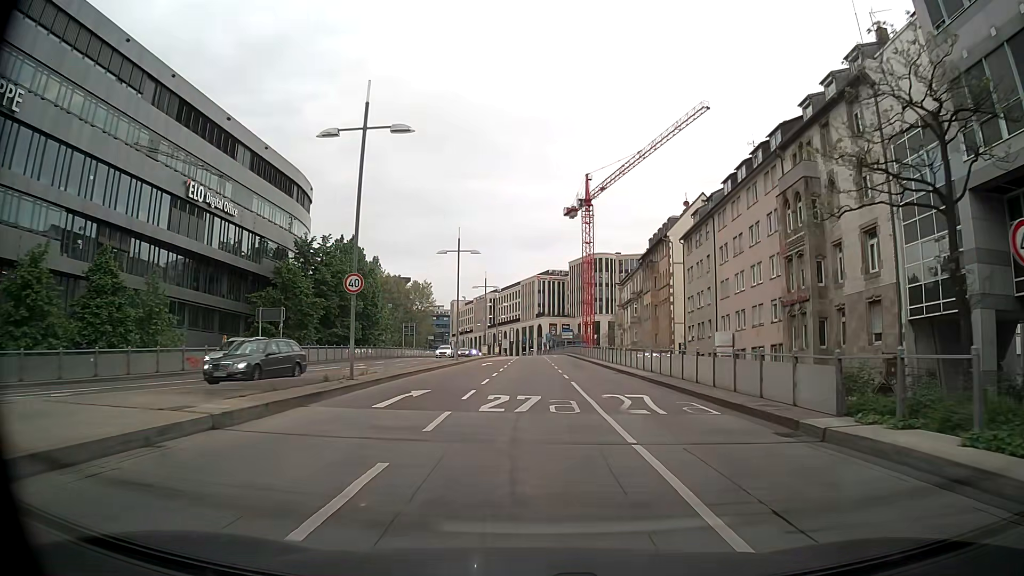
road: primary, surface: asphalt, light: Day
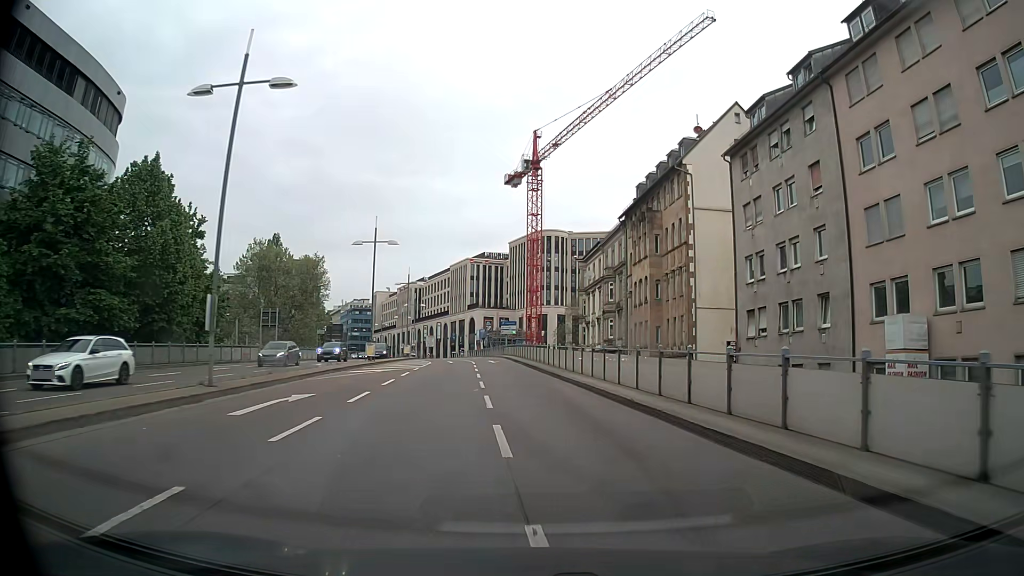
(+1.0, +31.7) m; +4°
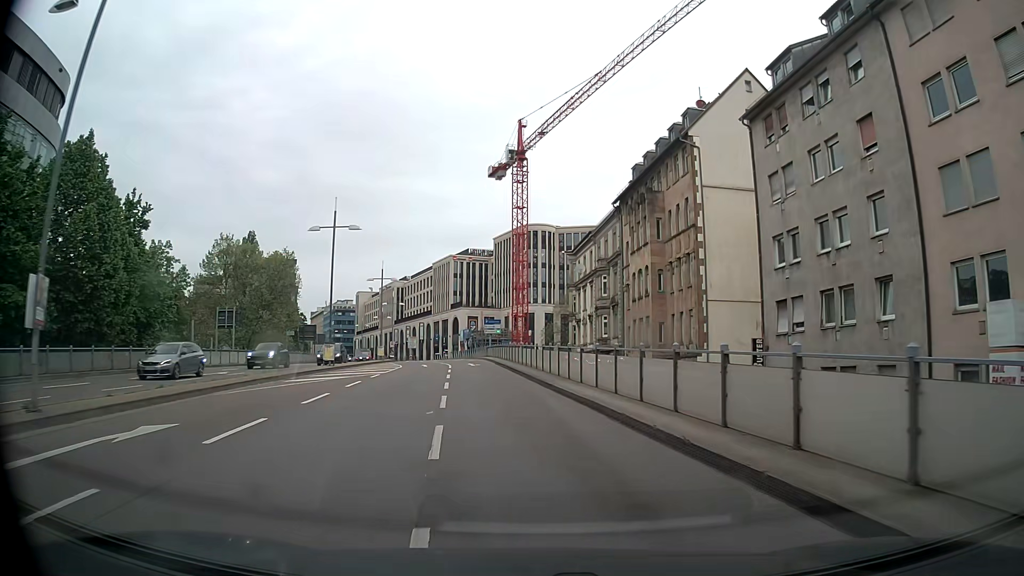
(+0.2, +6.3) m; +2°
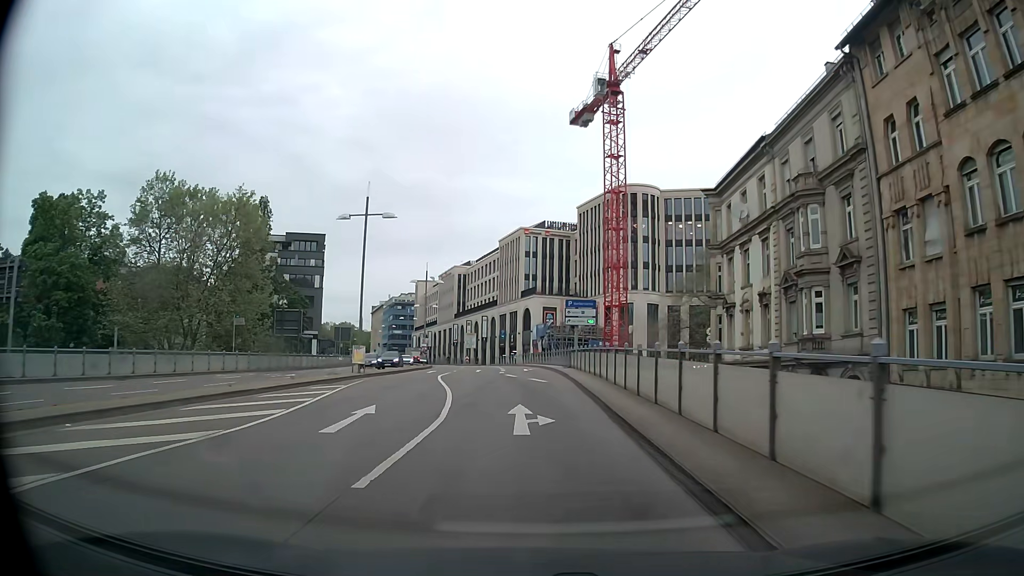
(-1.9, +31.7) m; -7°
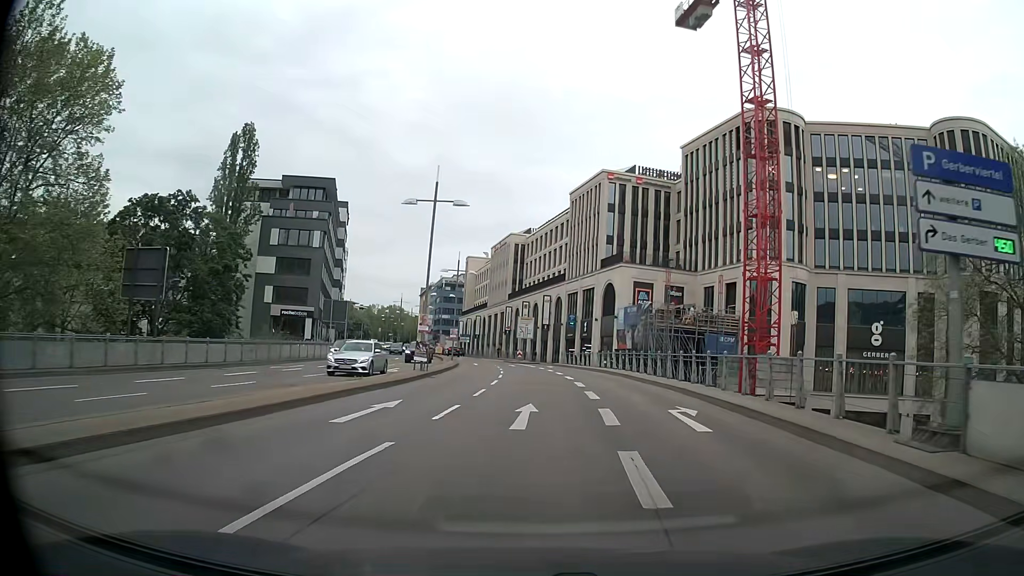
(-1.8, +31.0) m; -5°
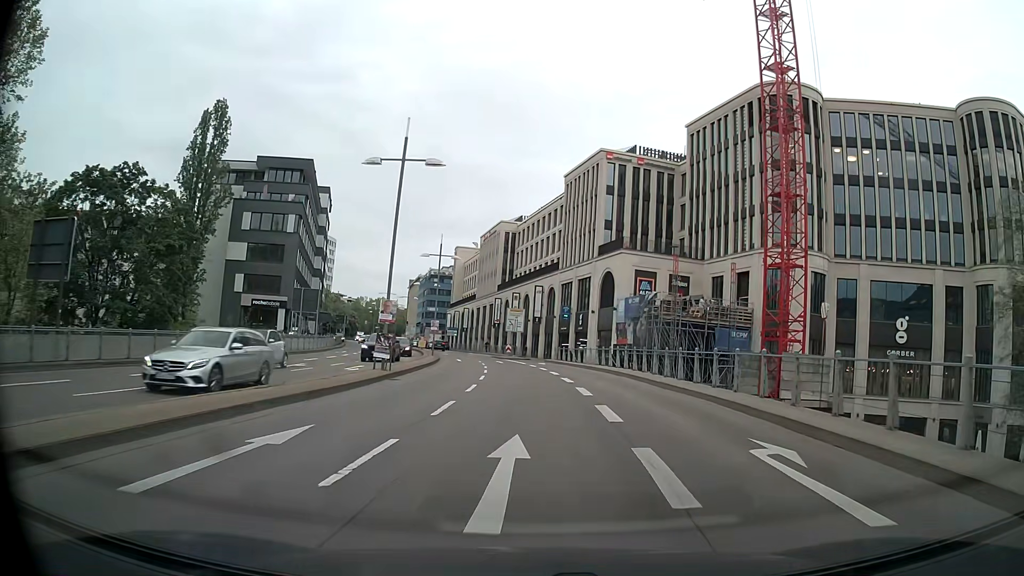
(0.0, +6.1) m; +1°
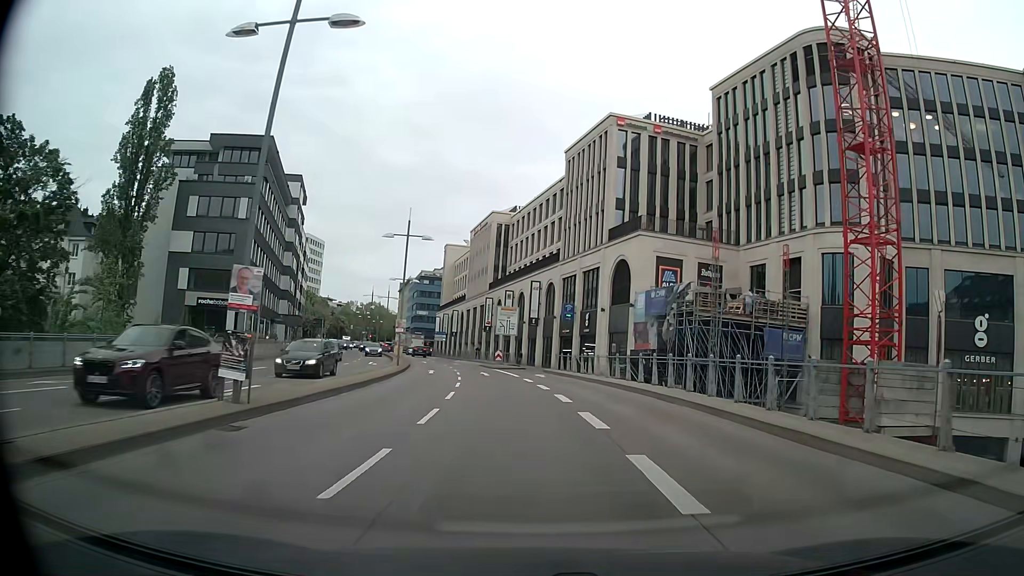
(+0.1, +12.2) m; 0°
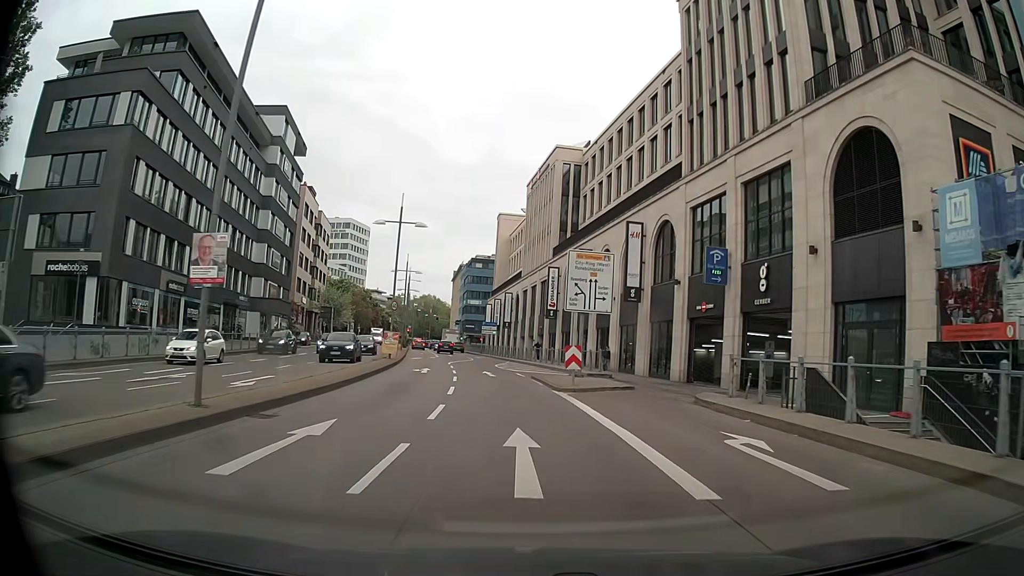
(-1.5, +30.0) m; -5°
(0, +10) (-1, +20) (-2, +30) (-3, +40) (-4, +50) (-4, +60) (-5, +70) (-7, +80) (-9, +89) (-10, +99) m
